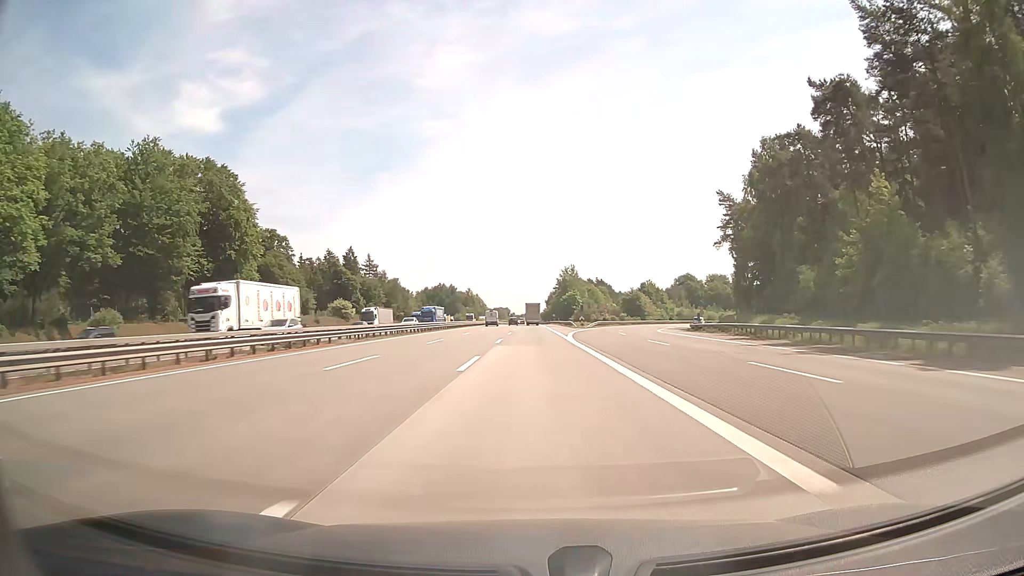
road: motorway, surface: concrete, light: Day
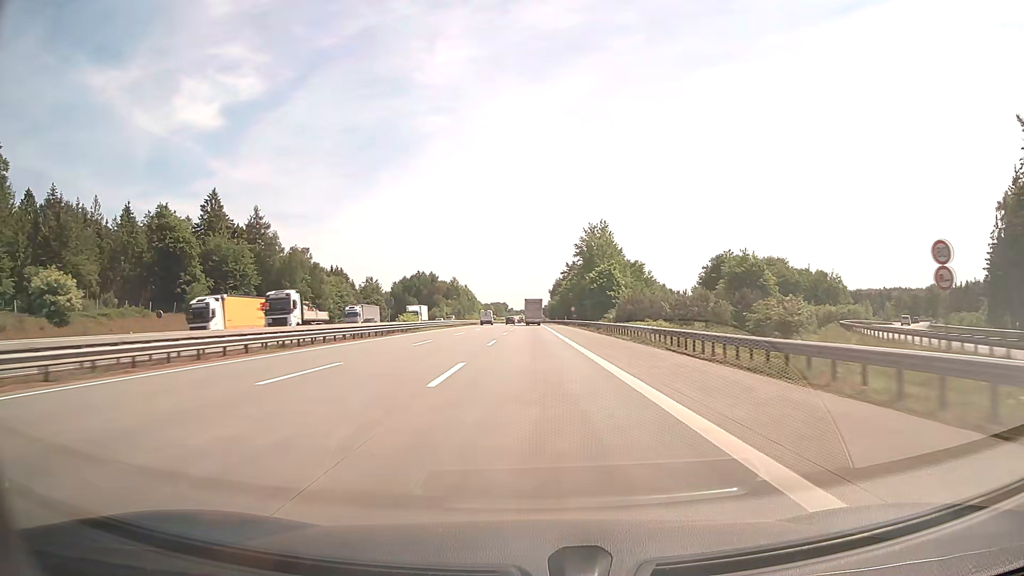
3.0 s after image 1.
(0.0, +94.5) m; 0°
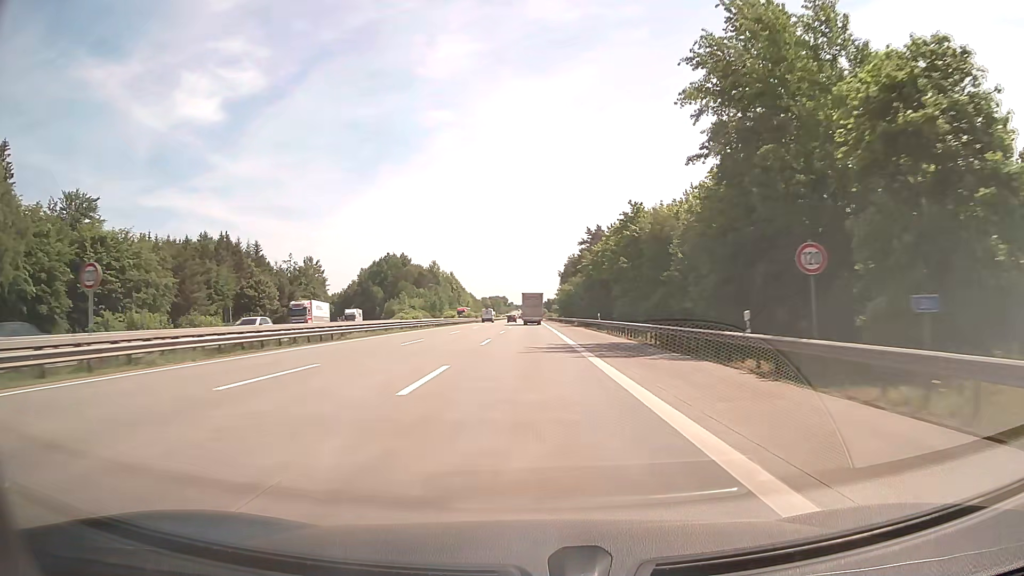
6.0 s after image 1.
(0.0, +91.8) m; 0°
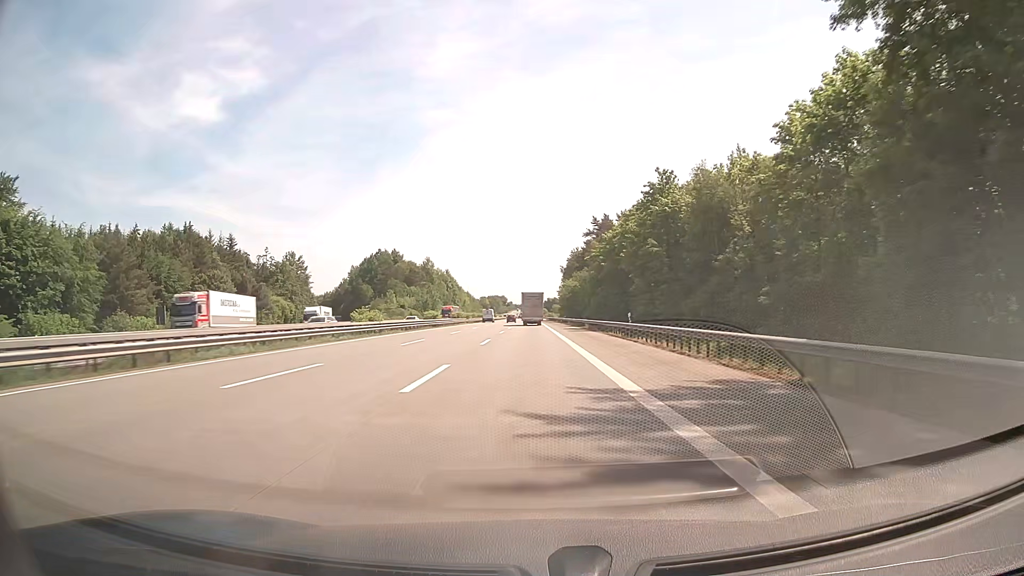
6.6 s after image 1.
(0.0, +17.6) m; 0°
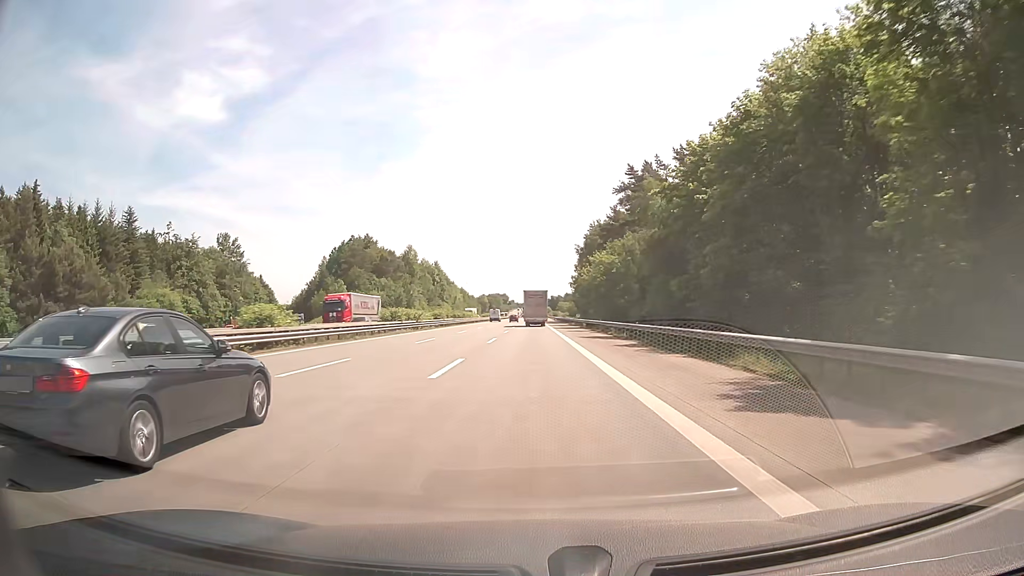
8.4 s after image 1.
(-0.1, +51.5) m; 0°
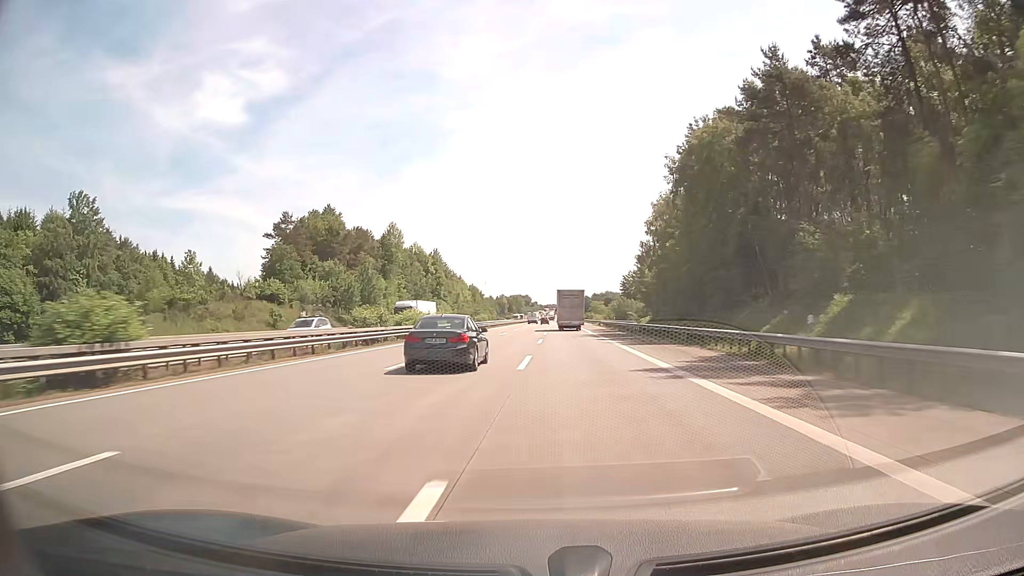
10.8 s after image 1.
(-1.0, +69.5) m; -2°
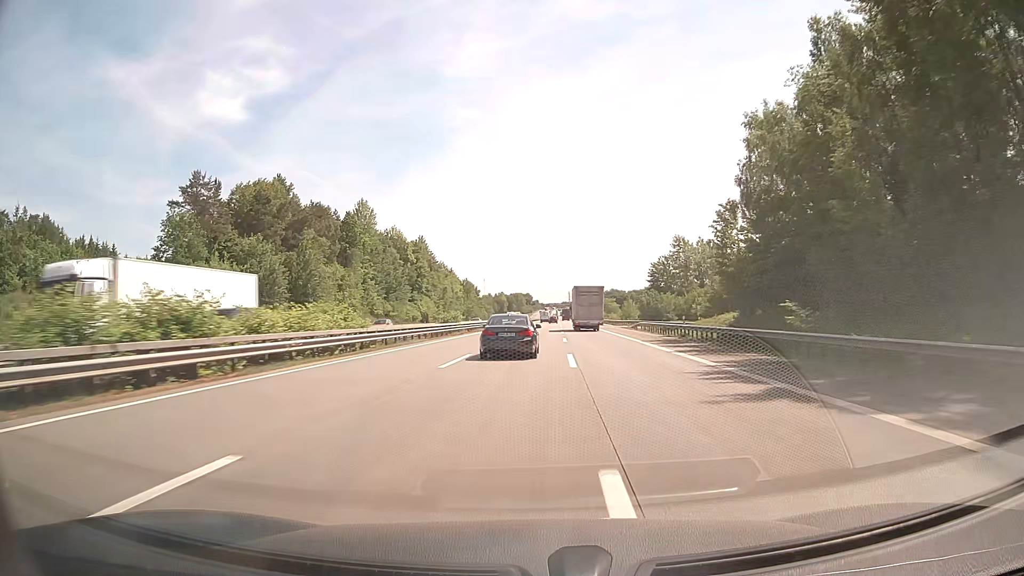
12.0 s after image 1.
(0.0, +36.0) m; 0°
